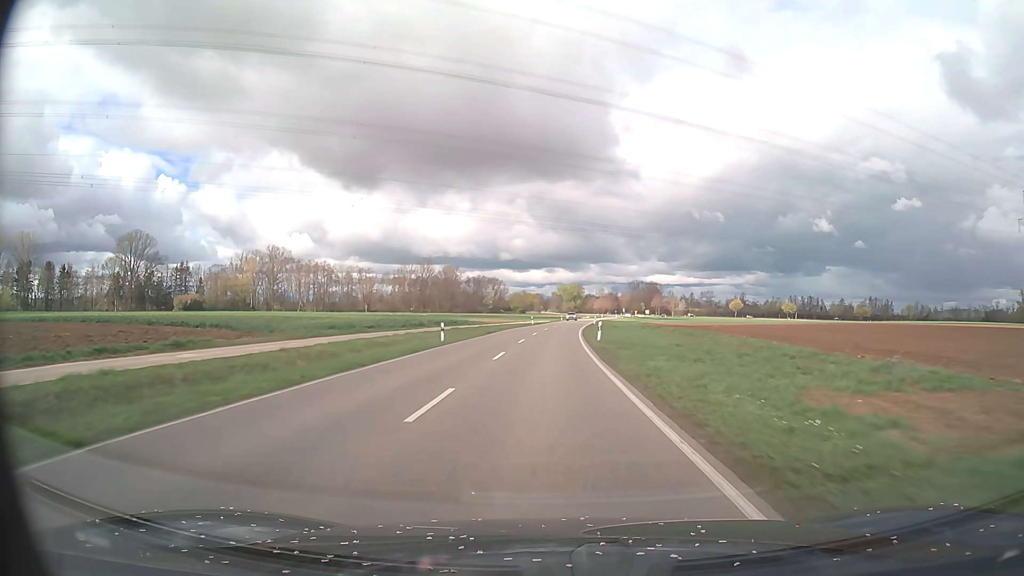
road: tertiary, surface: asphalt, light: Day
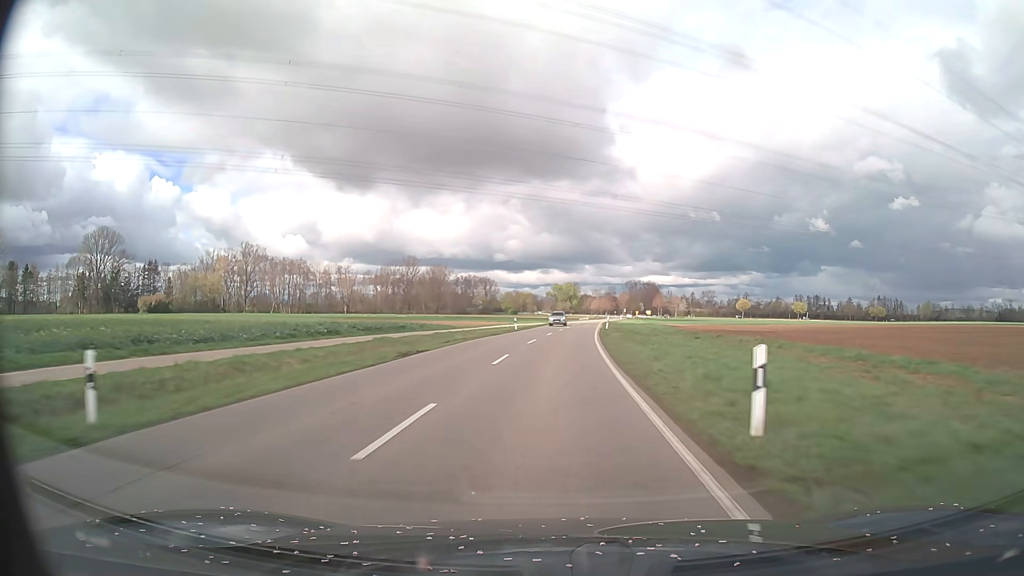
(+0.1, +26.5) m; 0°
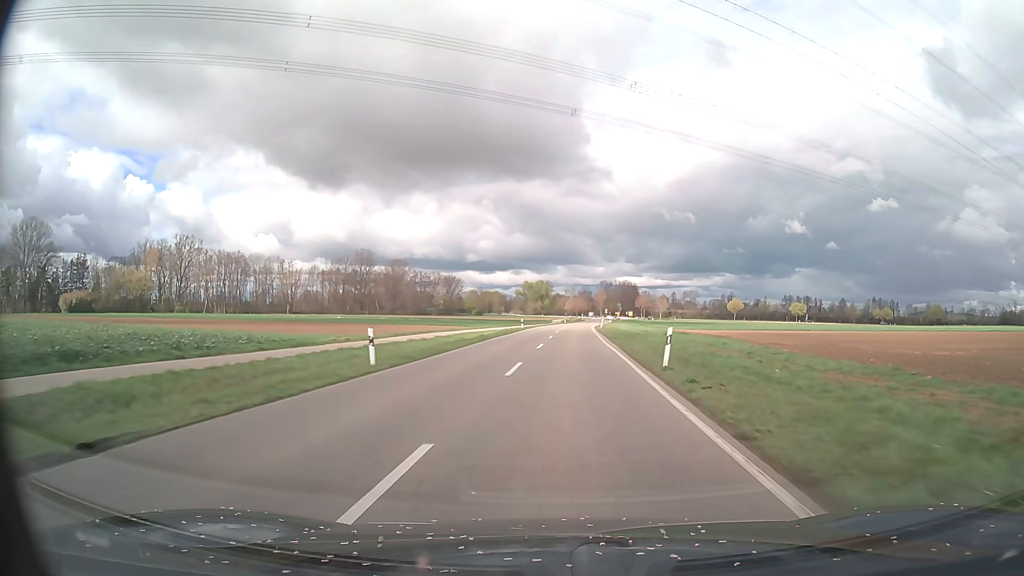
(+0.9, +39.5) m; +2°
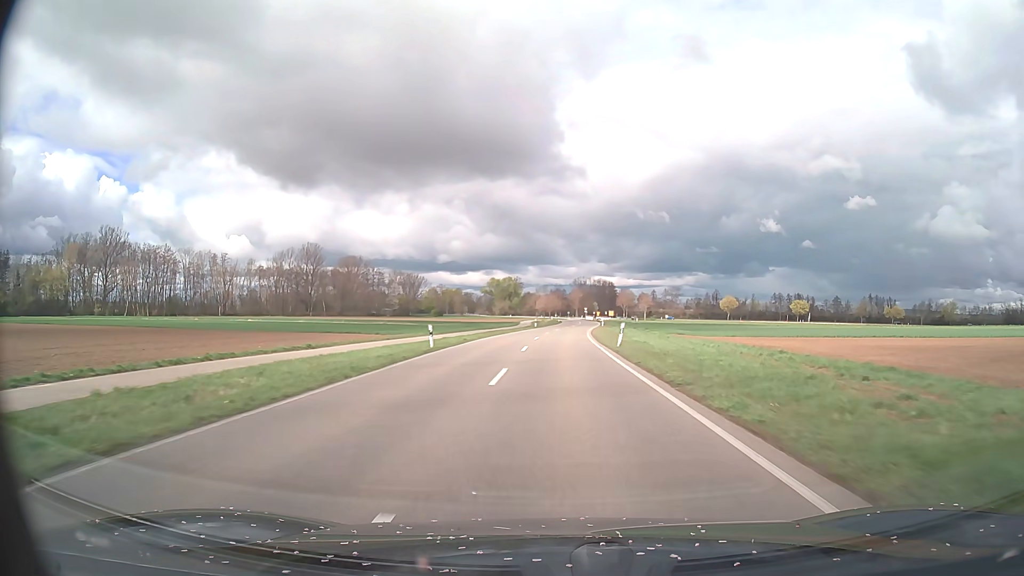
(+0.9, +38.9) m; +2°
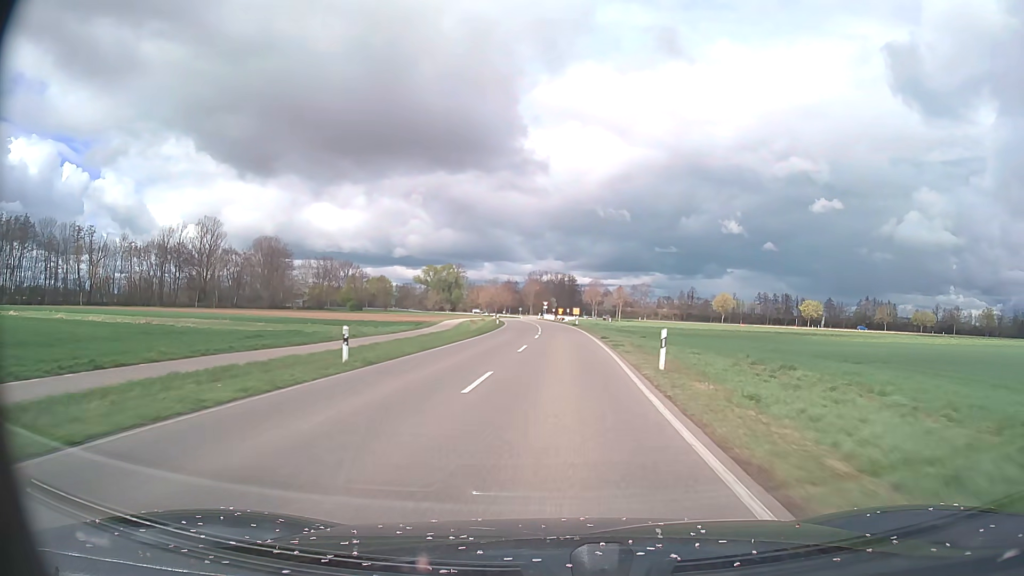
(+2.1, +61.6) m; +4°
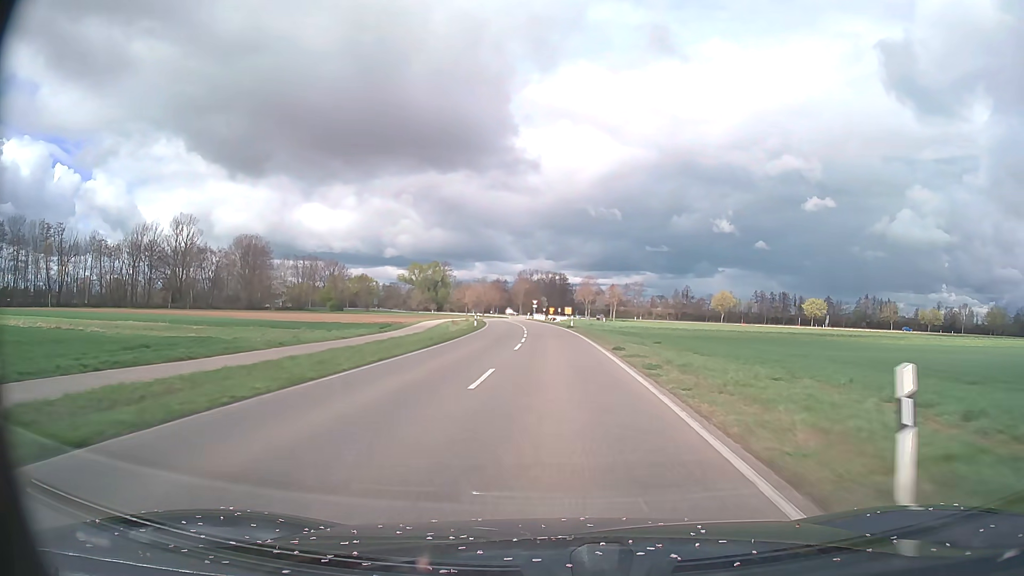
(+0.1, +11.7) m; +1°
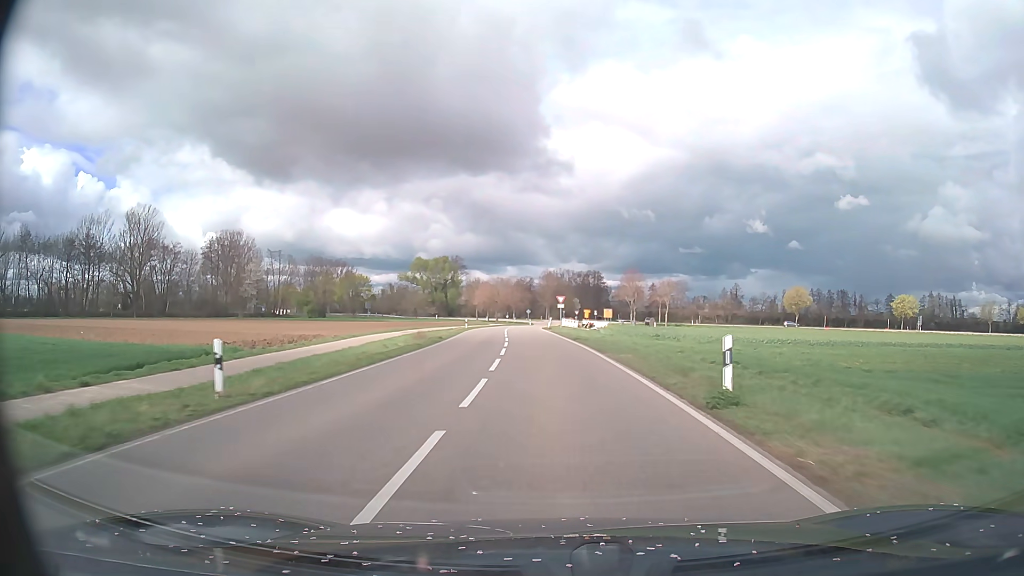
(-0.6, +44.6) m; -3°
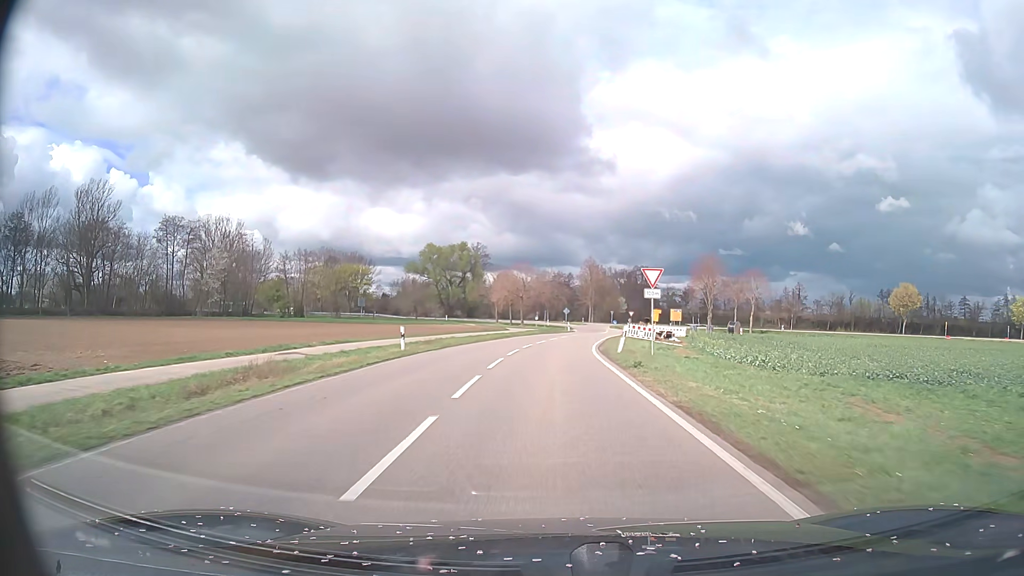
(-1.4, +41.2) m; -3°
(0, +10) (0, +20) (0, +30) (+1, +40) (+2, +50) (+4, +60) (+6, +70) (+8, +79) (+10, +89) (+12, +99) m
